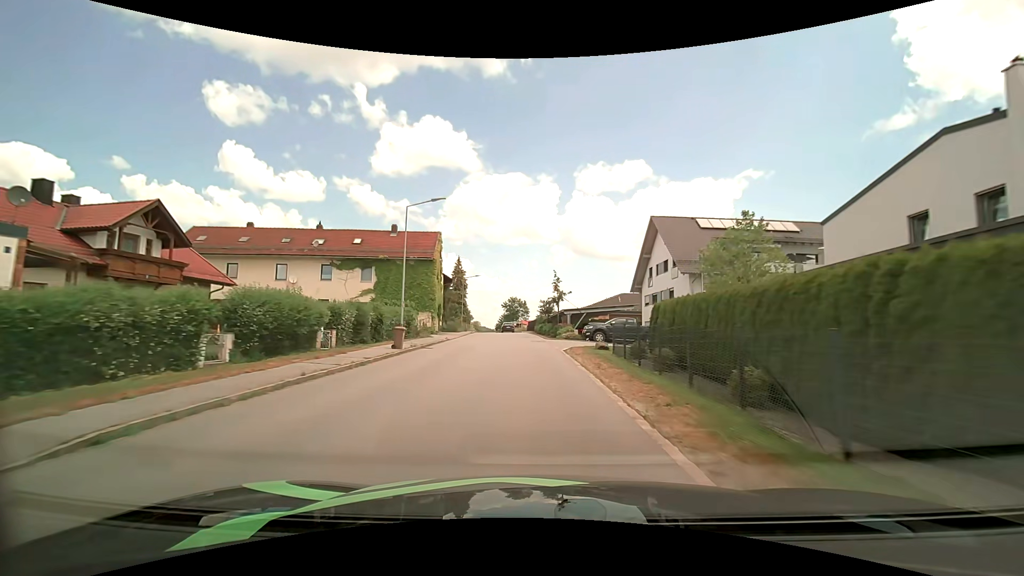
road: tertiary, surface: asphalt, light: Day
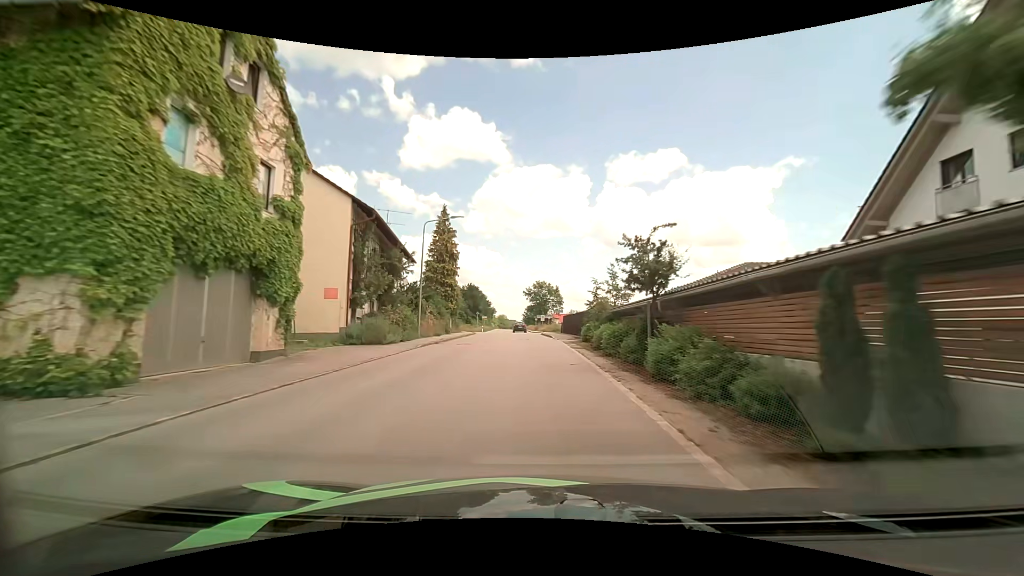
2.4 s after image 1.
(-1.1, +36.6) m; -4°
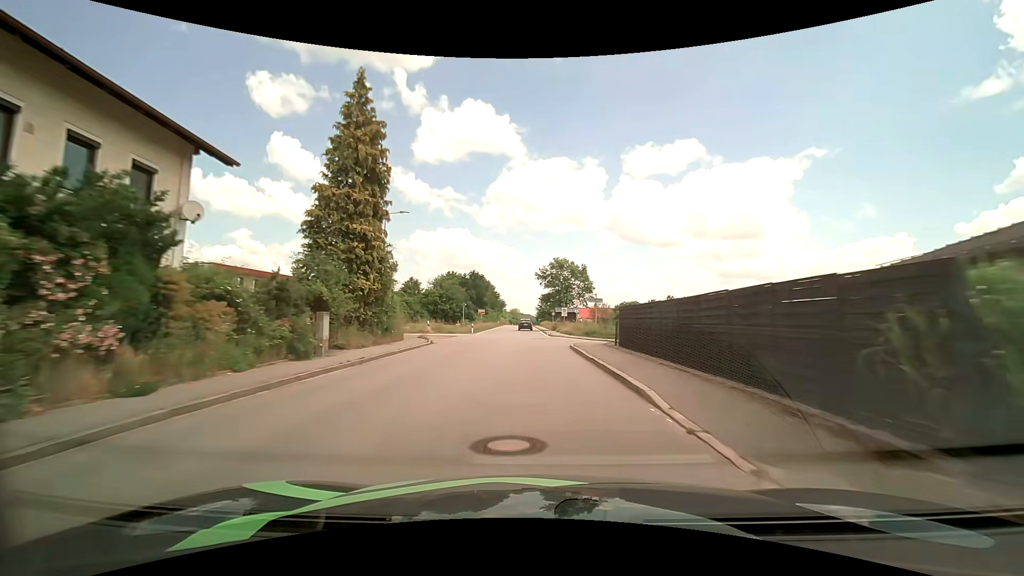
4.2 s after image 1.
(-0.3, +28.0) m; -2°
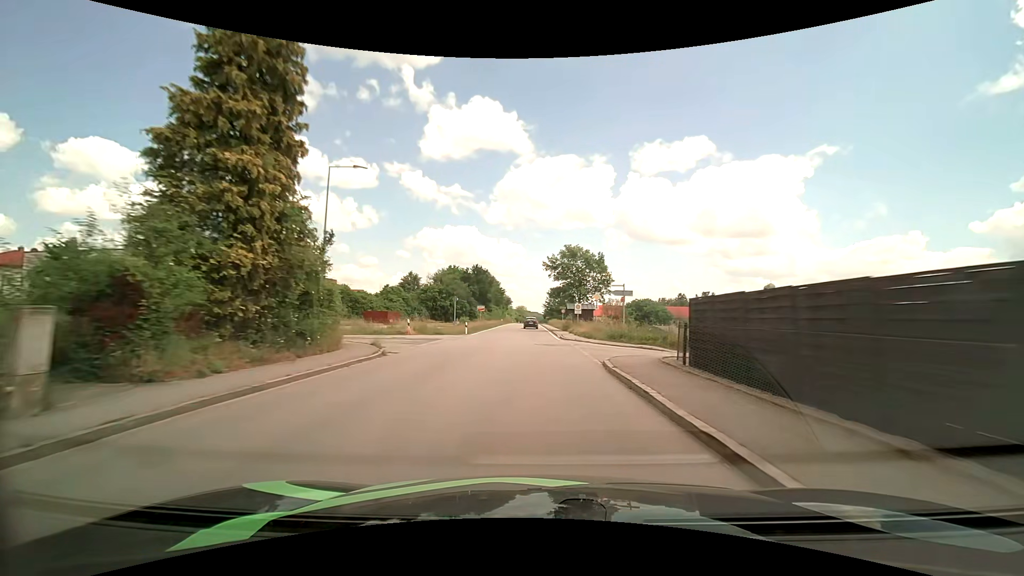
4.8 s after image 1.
(0.0, +9.4) m; -1°
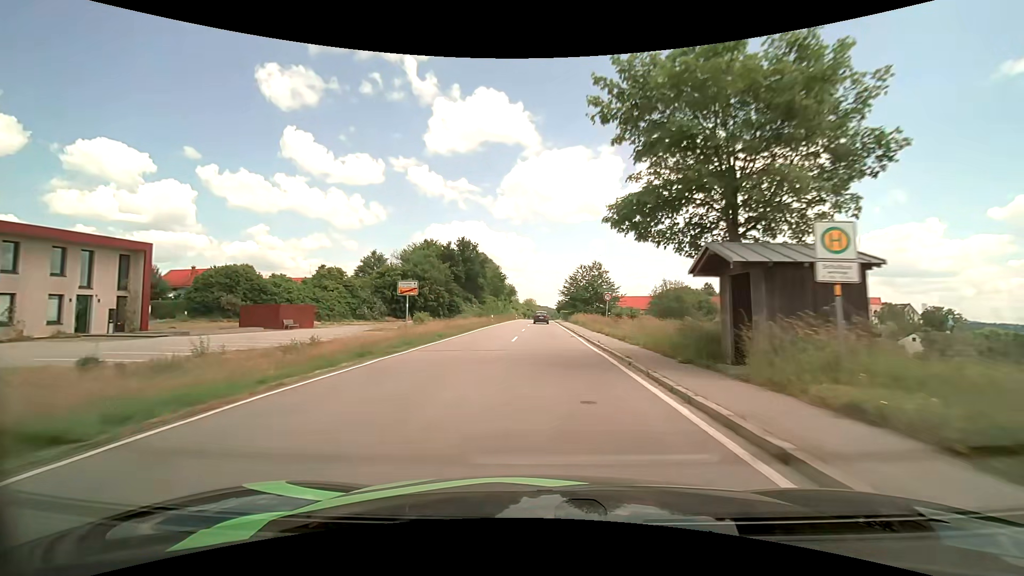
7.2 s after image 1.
(-0.6, +38.5) m; -1°
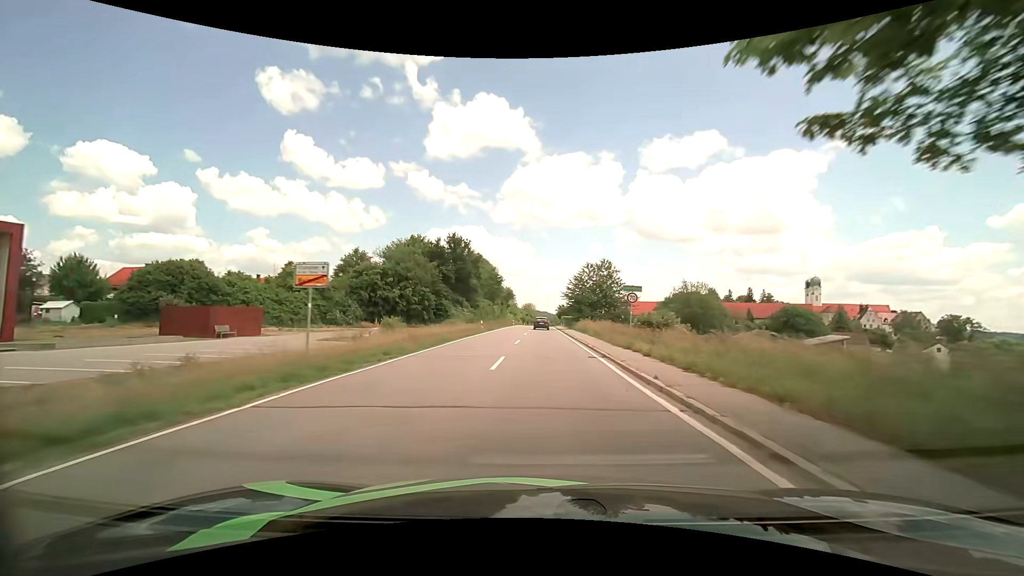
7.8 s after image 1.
(0.0, +9.7) m; 0°
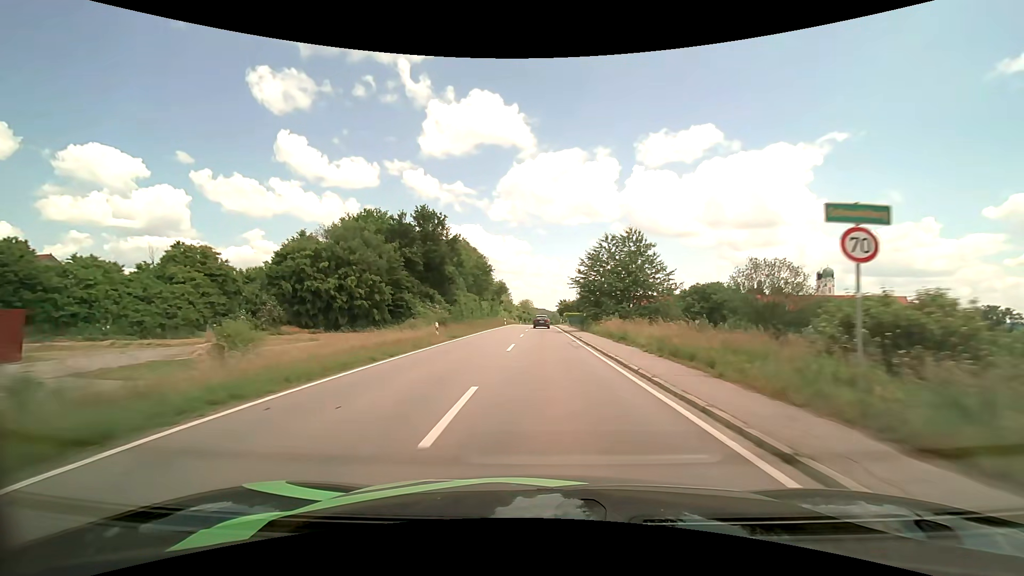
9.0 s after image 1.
(+0.1, +19.5) m; 0°
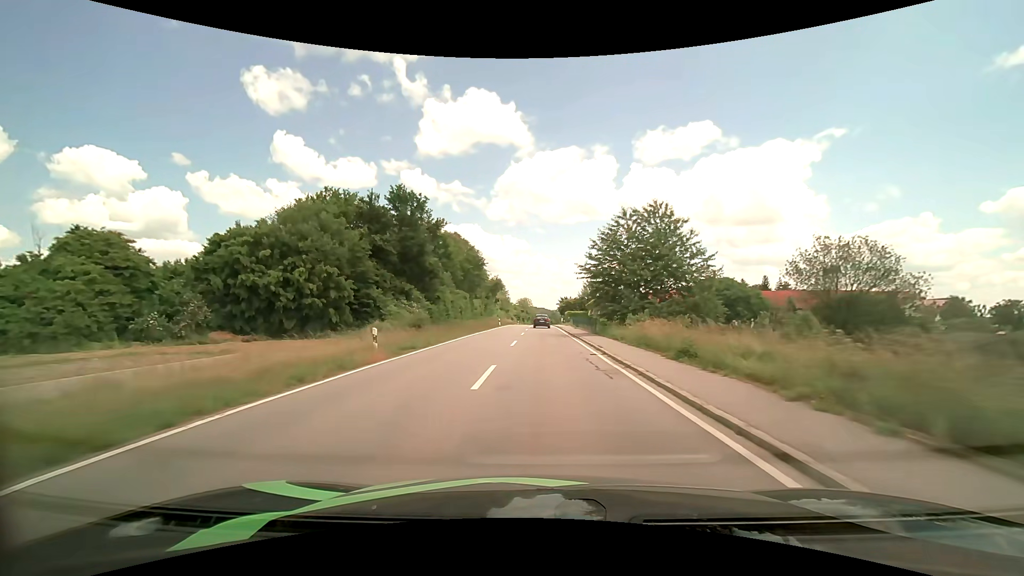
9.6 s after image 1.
(0.0, +9.7) m; 0°
(0, +10) (0, +20) (0, +30) (0, +40) (0, +50) (0, +60) (0, +70) (+1, +80) (+1, +90) (+1, +100) m
